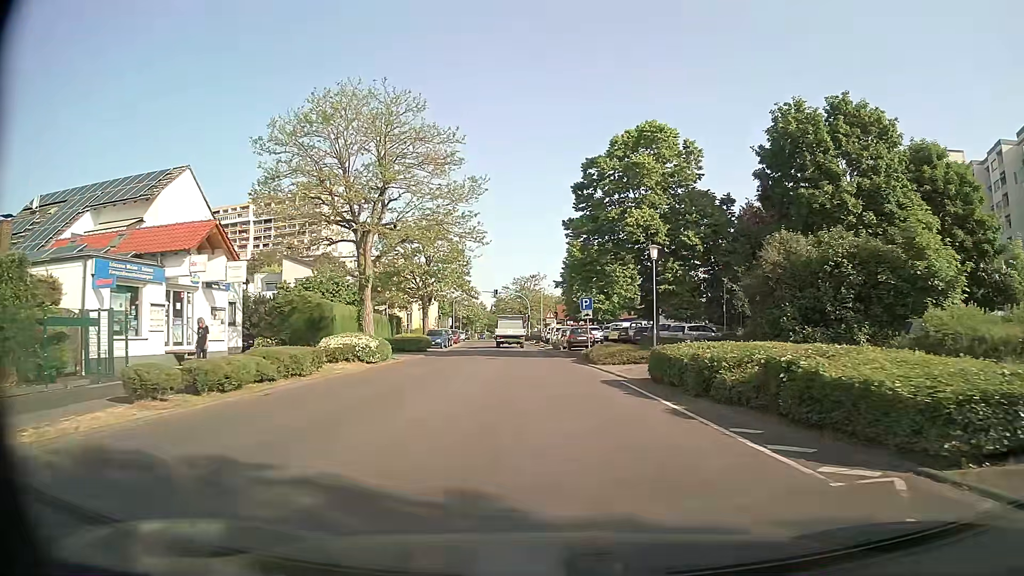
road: tertiary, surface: asphalt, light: Day
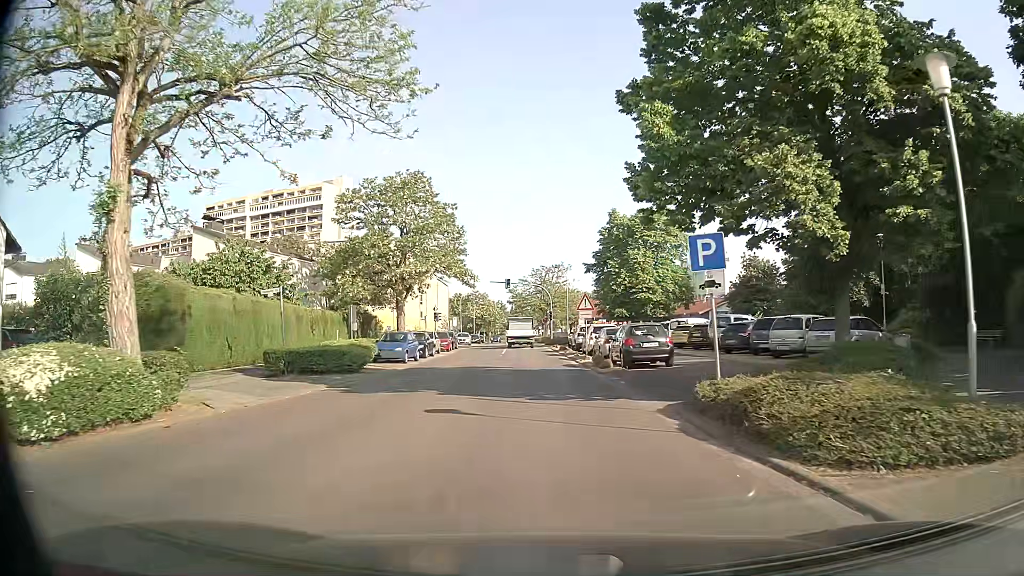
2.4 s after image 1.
(-0.3, +20.2) m; -2°
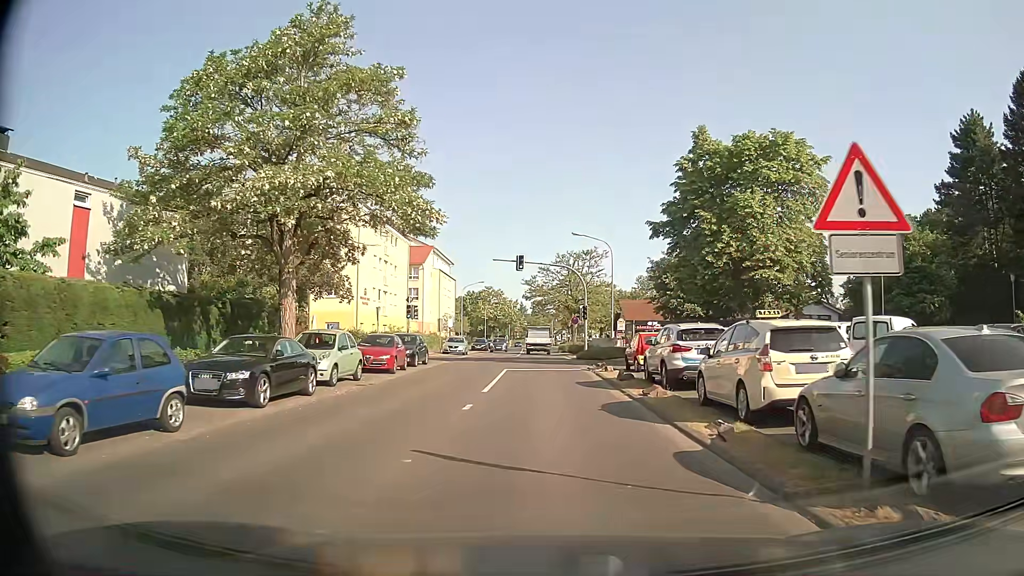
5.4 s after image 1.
(-0.5, +23.8) m; -2°
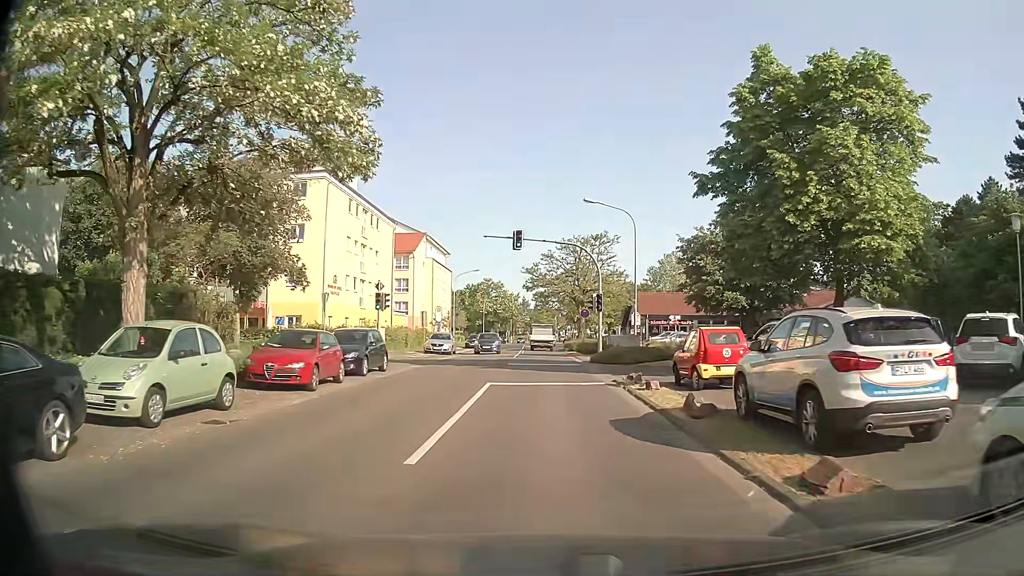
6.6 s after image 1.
(0.0, +9.2) m; 0°
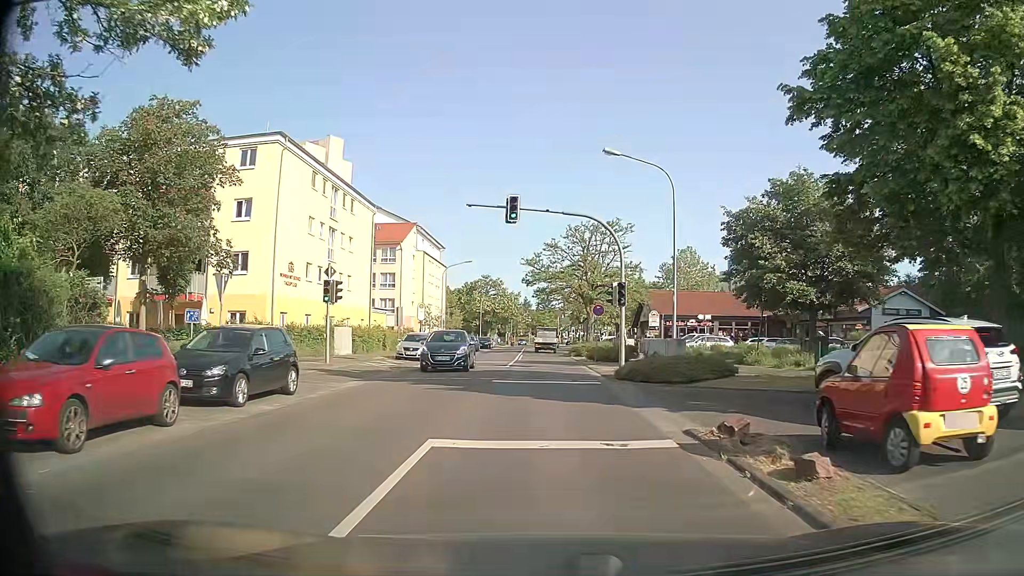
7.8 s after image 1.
(0.0, +9.2) m; 0°
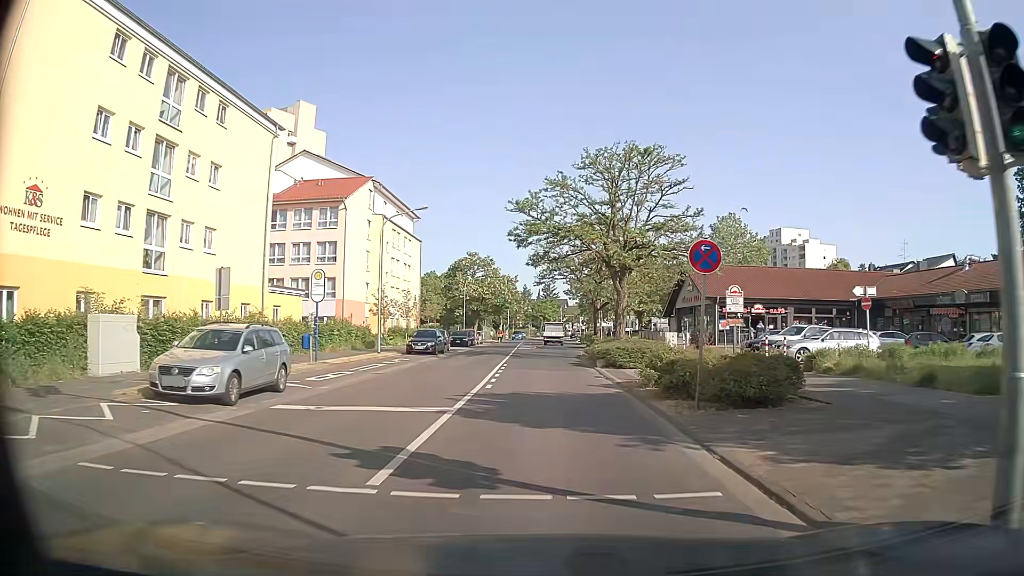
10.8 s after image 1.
(-0.1, +22.6) m; 0°
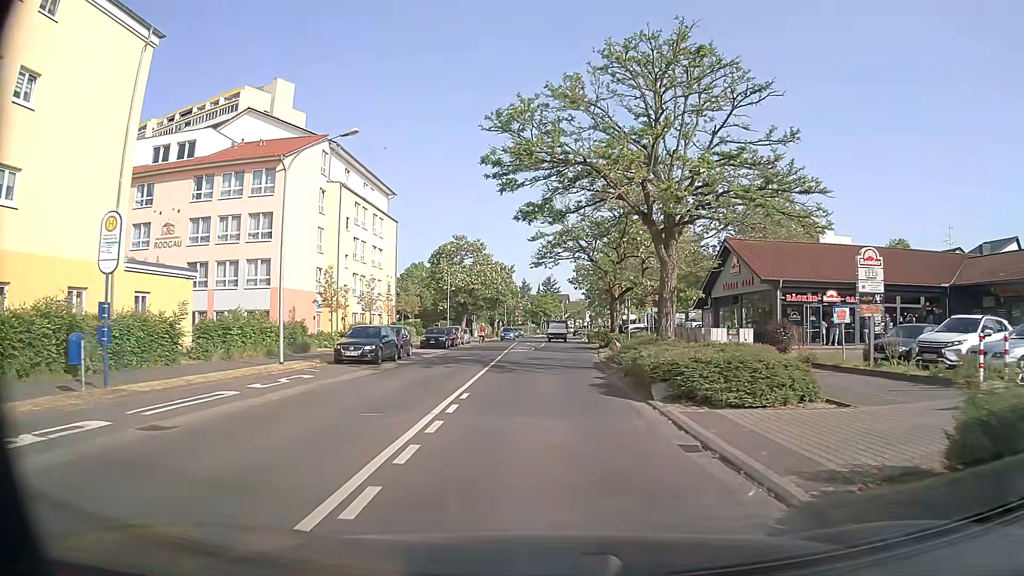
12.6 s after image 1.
(0.0, +13.7) m; 0°
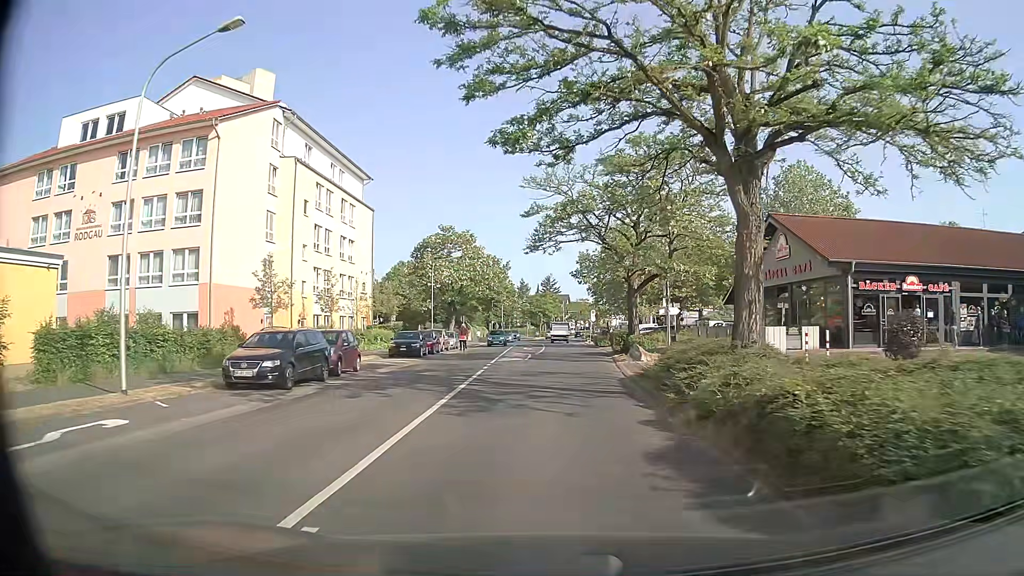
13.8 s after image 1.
(0.0, +9.3) m; 0°
(0, +10) (0, +20) (0, +30) (0, +40) (+1, +50) (+1, +60) (+1, +70) (+1, +80) (+1, +90) (+2, +100) m
